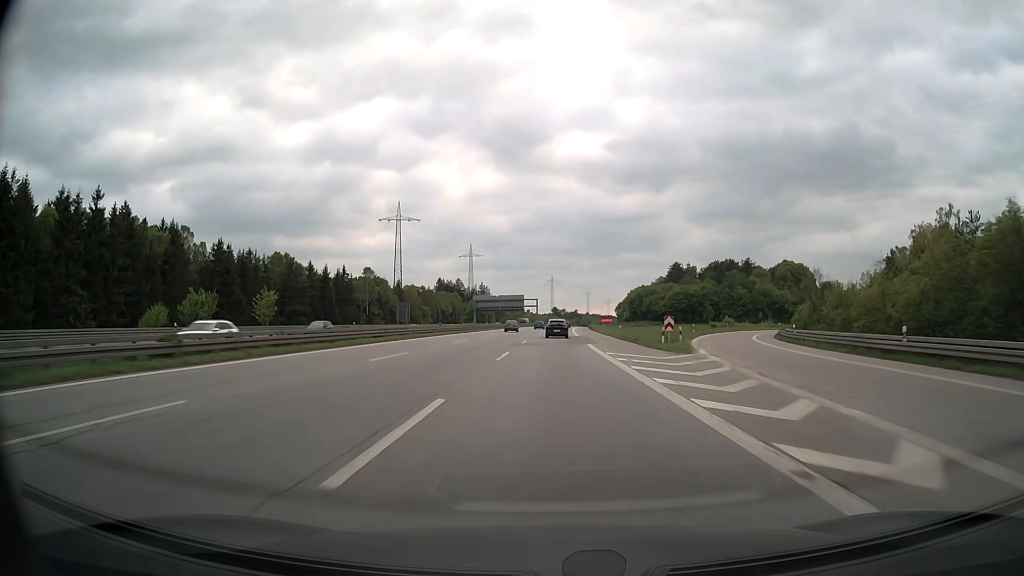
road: motorway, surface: asphalt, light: Day
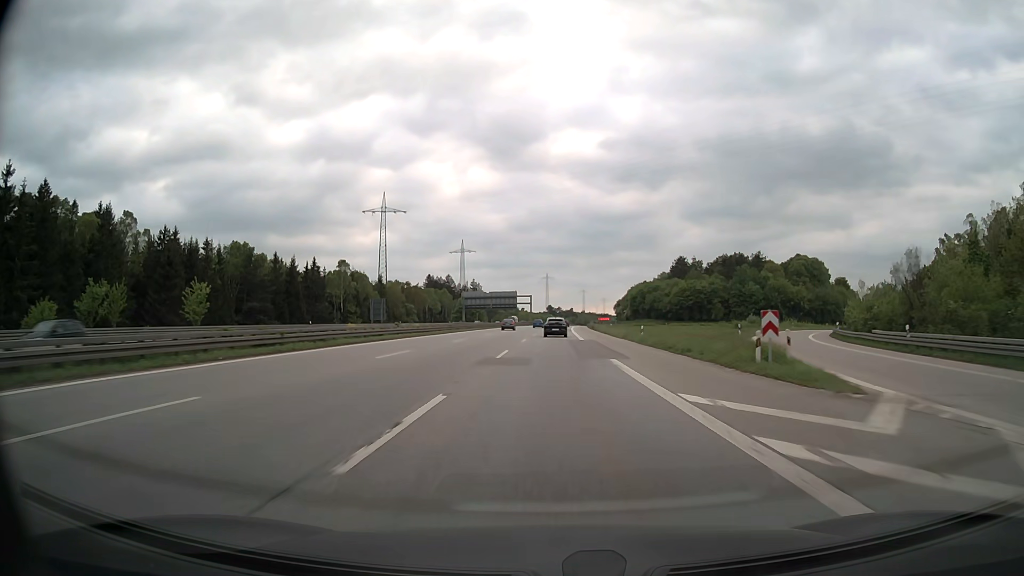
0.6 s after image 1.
(+0.1, +17.4) m; 0°
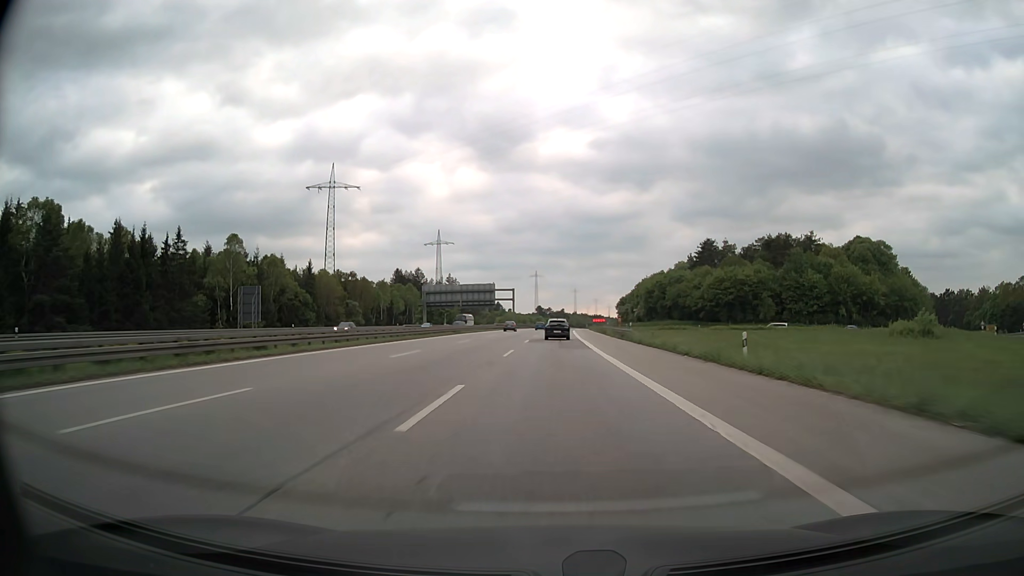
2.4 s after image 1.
(+0.4, +52.2) m; +1°
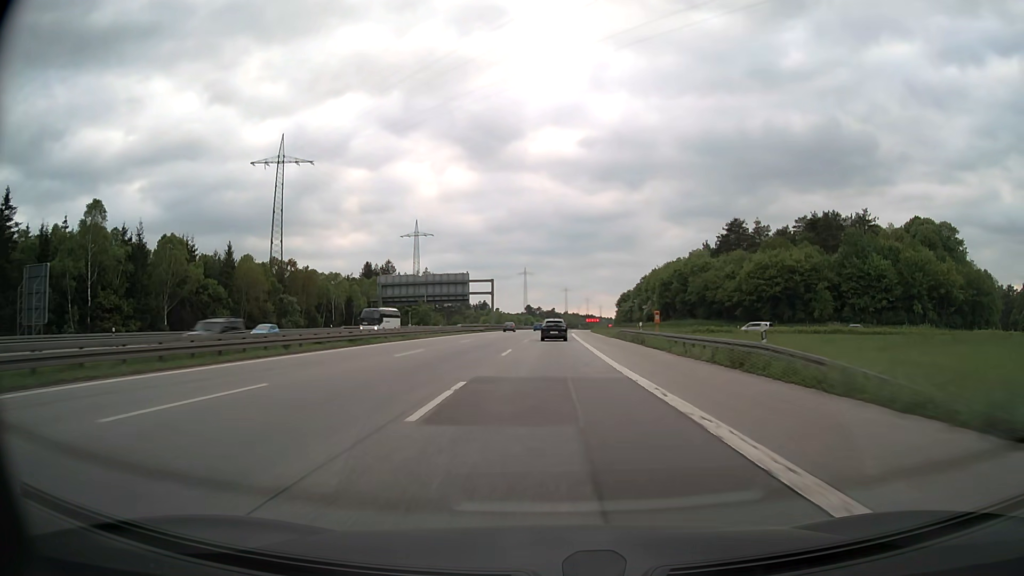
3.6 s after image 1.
(+0.3, +34.8) m; +1°
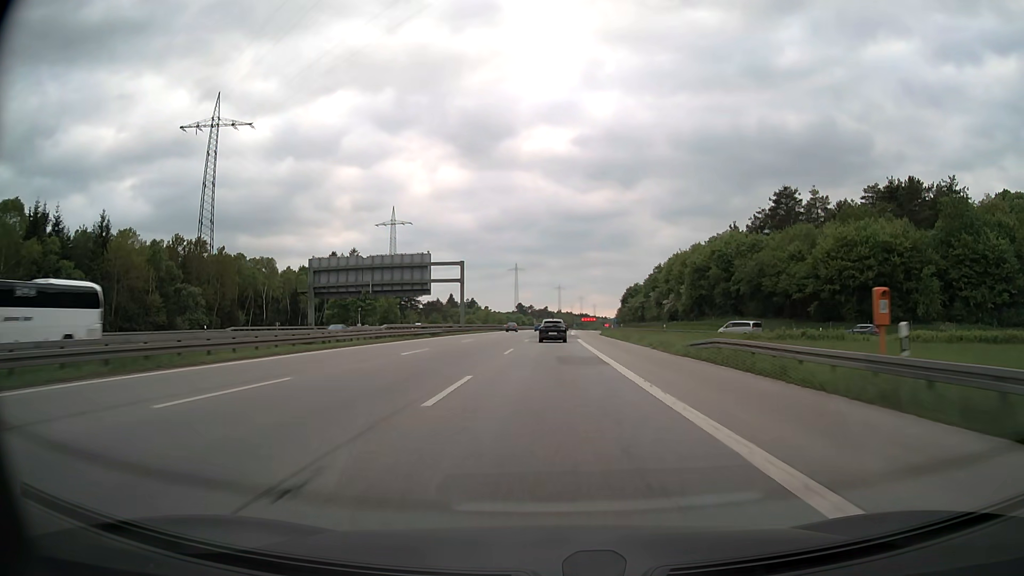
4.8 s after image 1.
(+0.1, +34.8) m; +1°
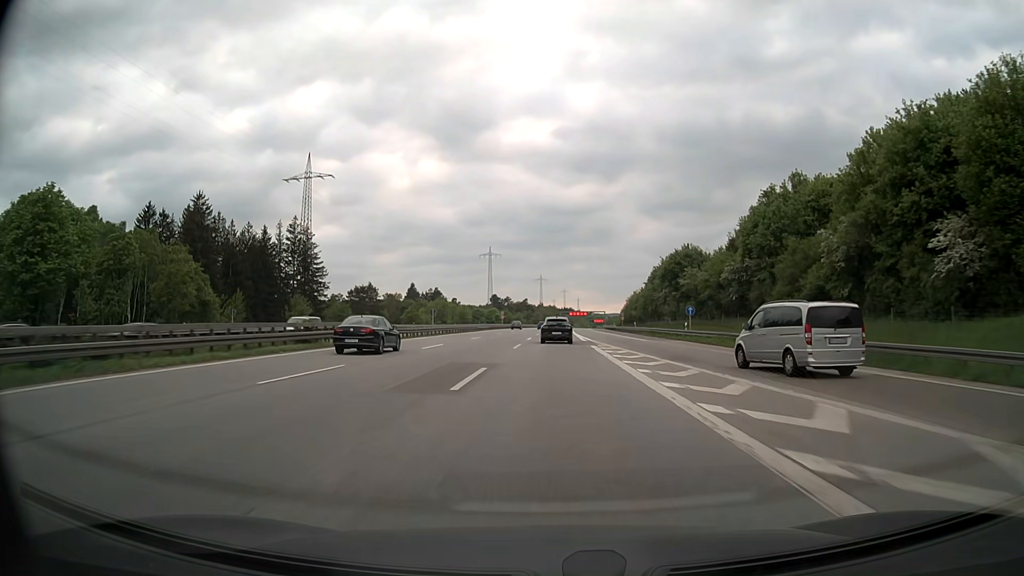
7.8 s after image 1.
(+1.1, +86.2) m; +1°
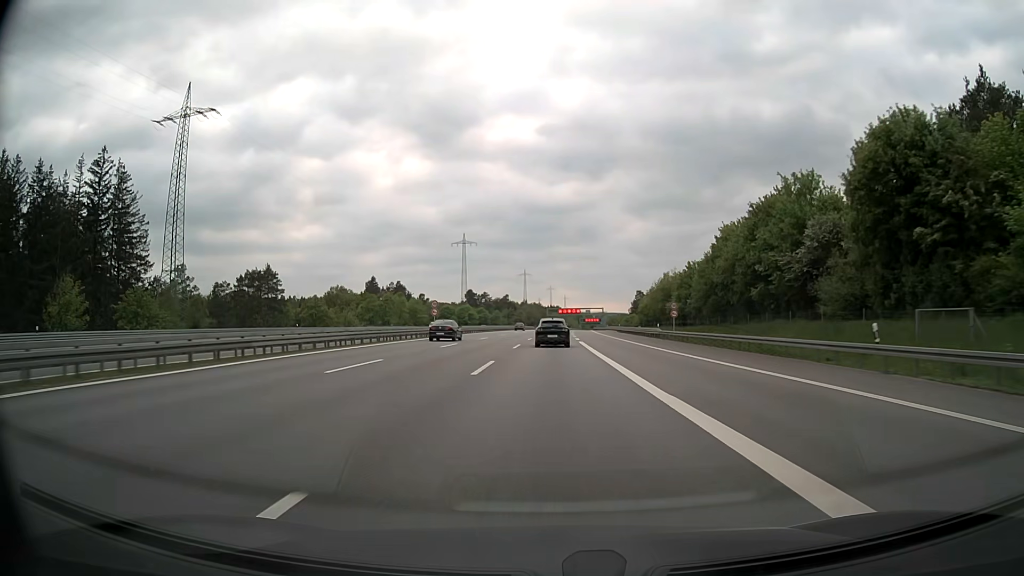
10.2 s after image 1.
(+1.1, +68.0) m; +1°
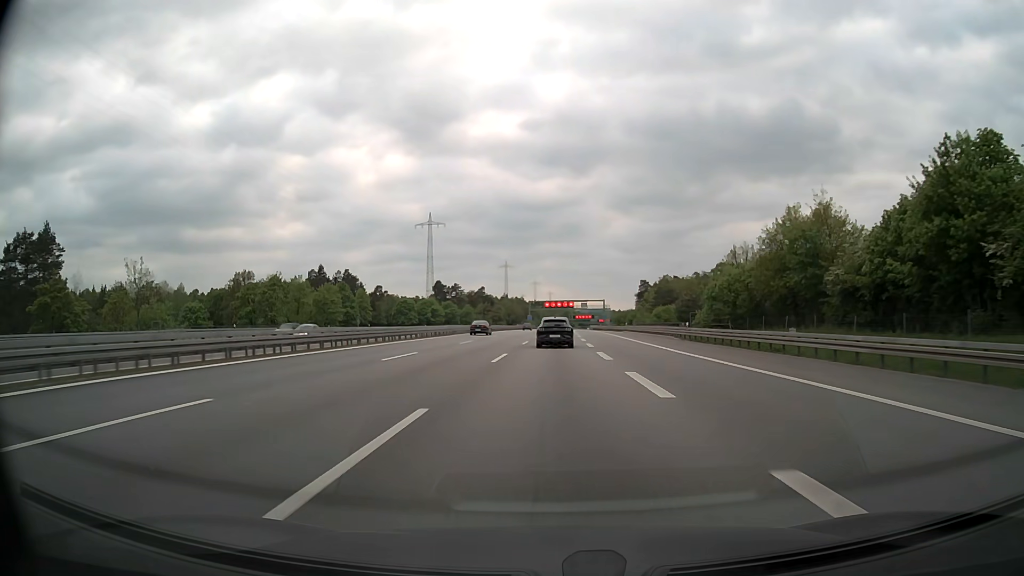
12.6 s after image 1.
(+0.5, +67.2) m; +1°
(0, +10) (0, +20) (0, +30) (0, +40) (+1, +50) (+1, +60) (+1, +70) (+1, +80) (+2, +90) (+2, +100) m
